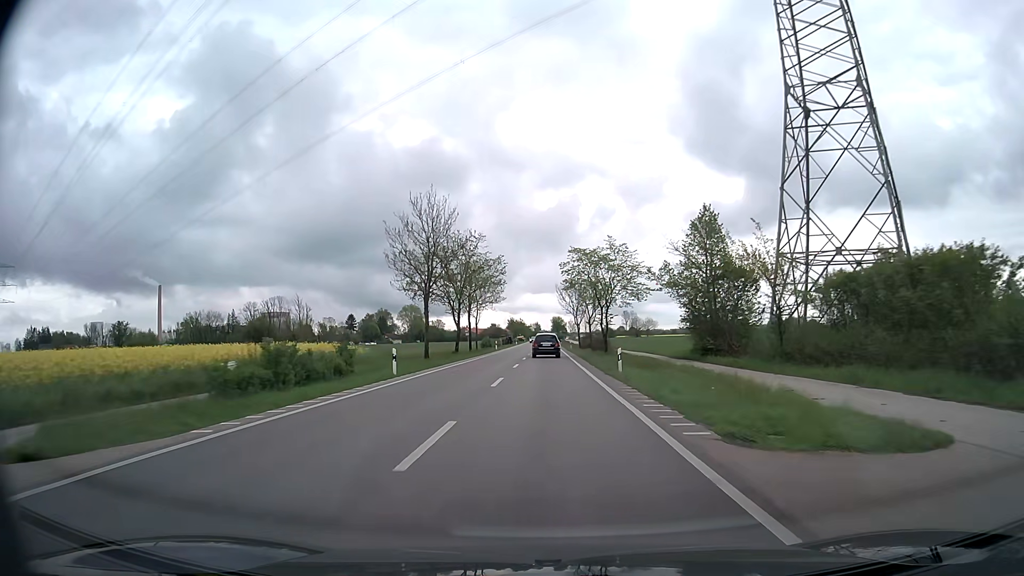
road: primary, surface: asphalt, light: Day
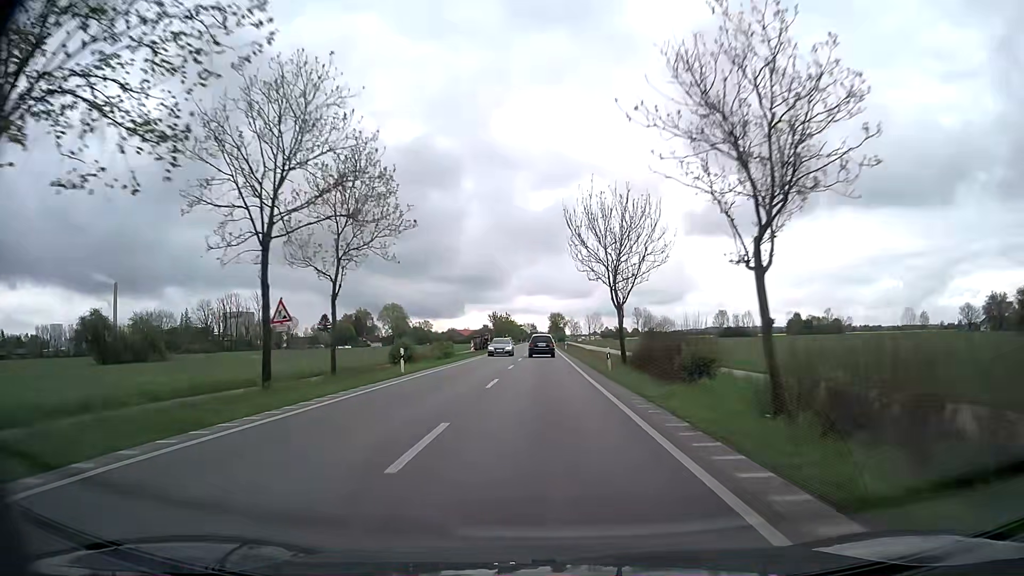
(0.0, +48.3) m; 0°
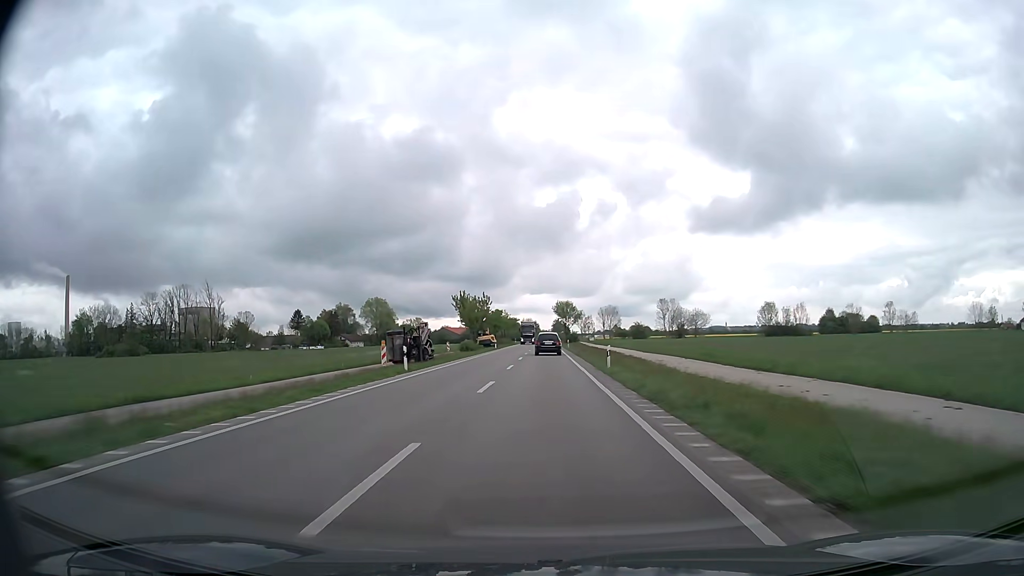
(-0.3, +50.5) m; 0°
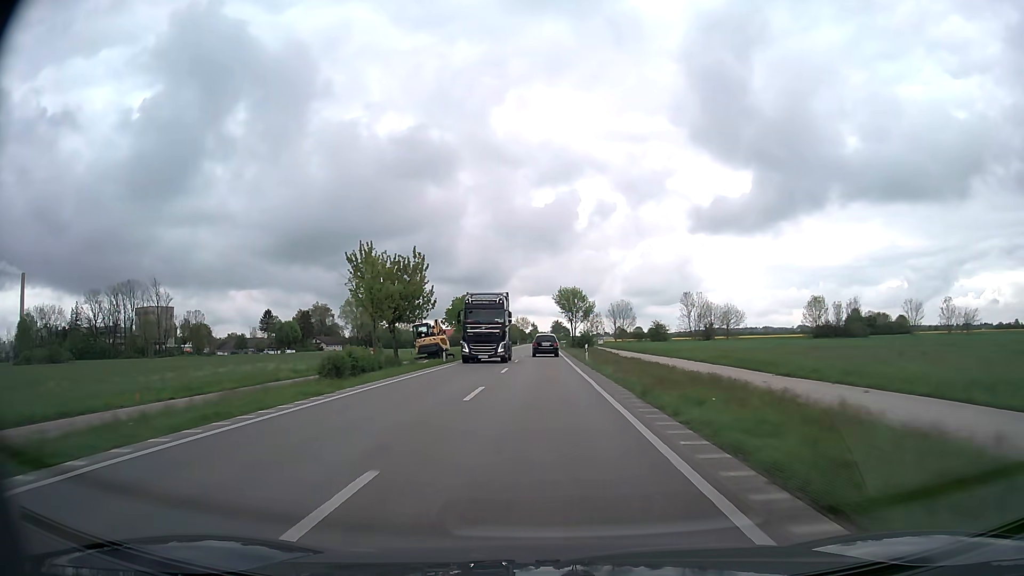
(0.0, +38.0) m; 0°
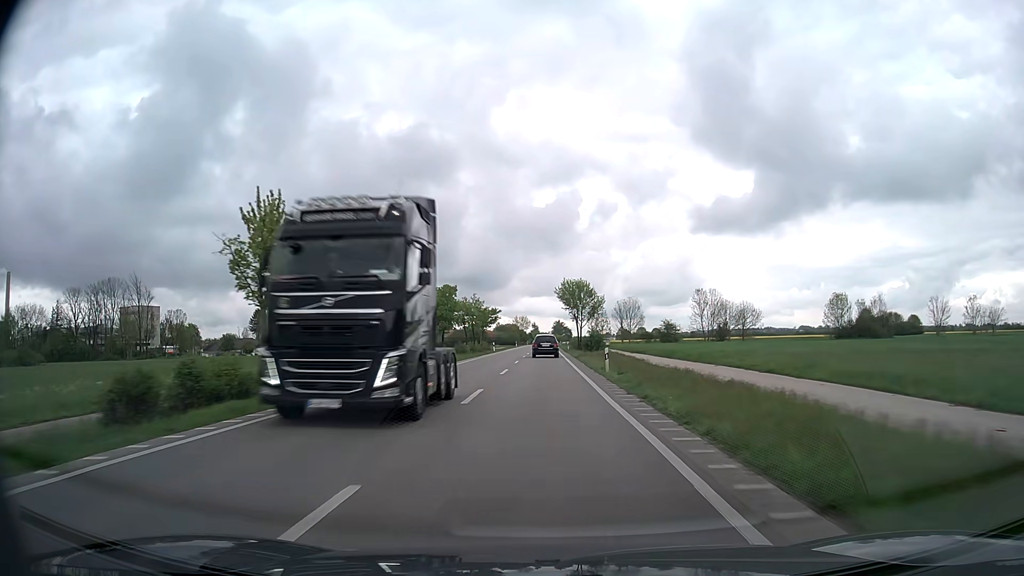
(0.0, +12.7) m; 0°
(0, +10) (0, +20) (0, +30) (0, +40) (0, +50) (0, +60) (0, +70) (0, +80) (0, +90) (0, +100) m
